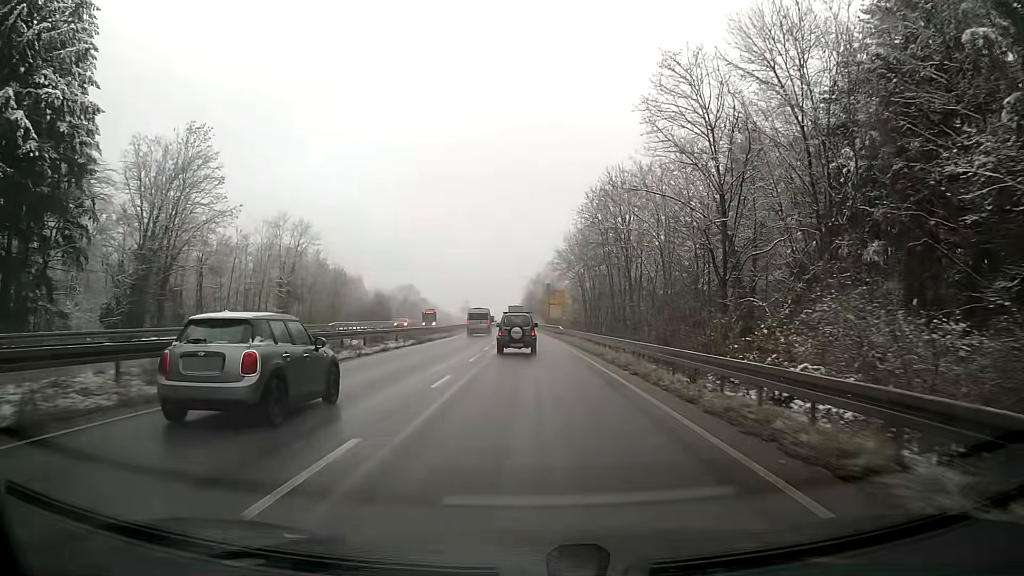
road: trunk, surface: asphalt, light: Day
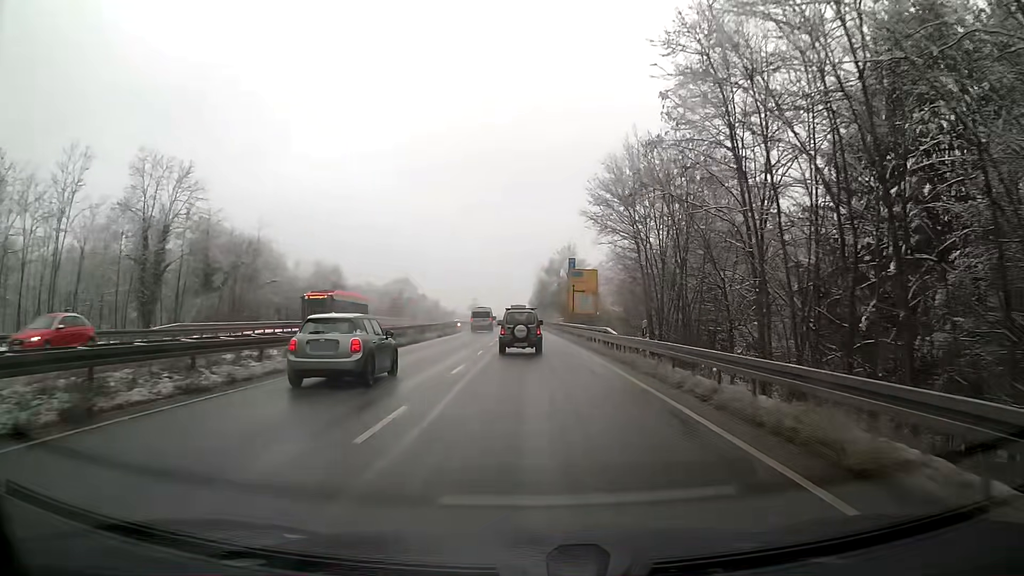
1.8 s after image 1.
(0.0, +33.4) m; 0°
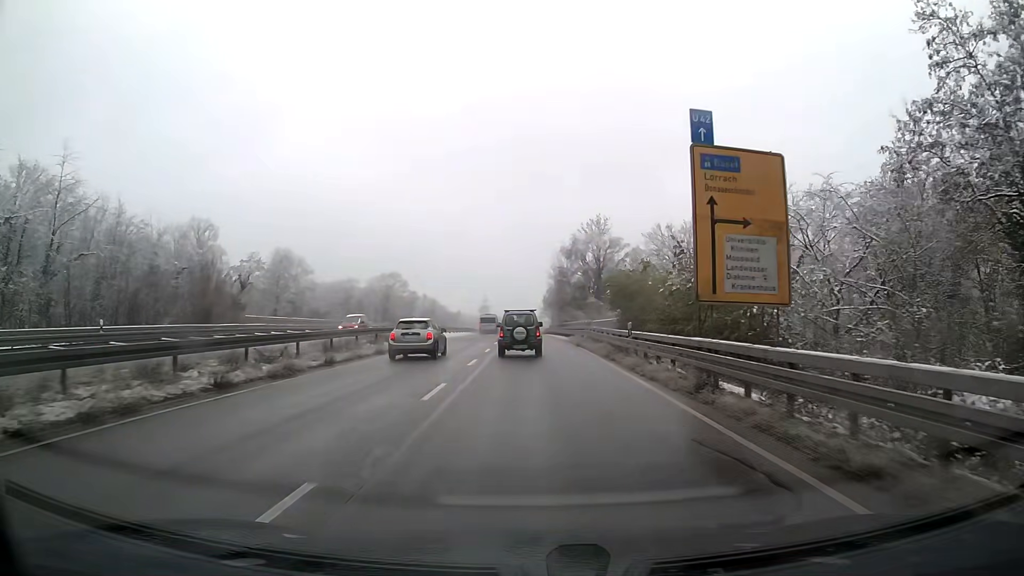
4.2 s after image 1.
(-0.3, +41.0) m; -1°
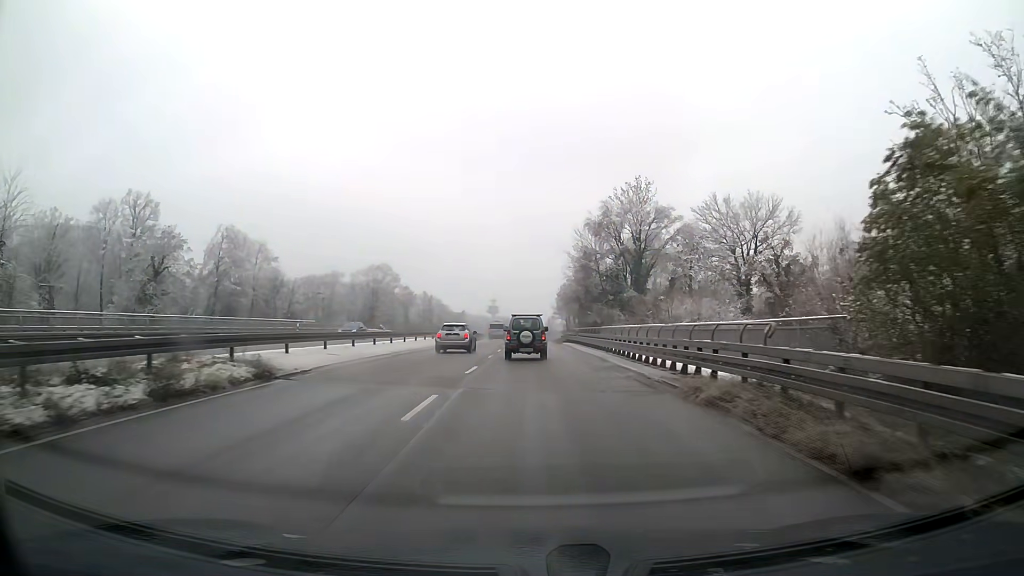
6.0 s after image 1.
(-0.3, +29.6) m; -1°
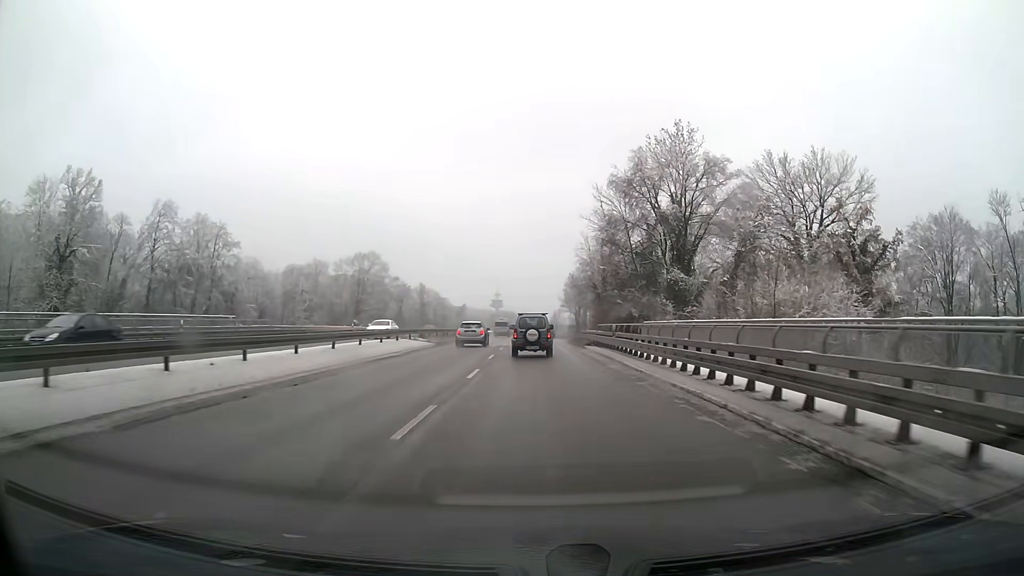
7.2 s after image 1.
(-0.1, +19.7) m; 0°
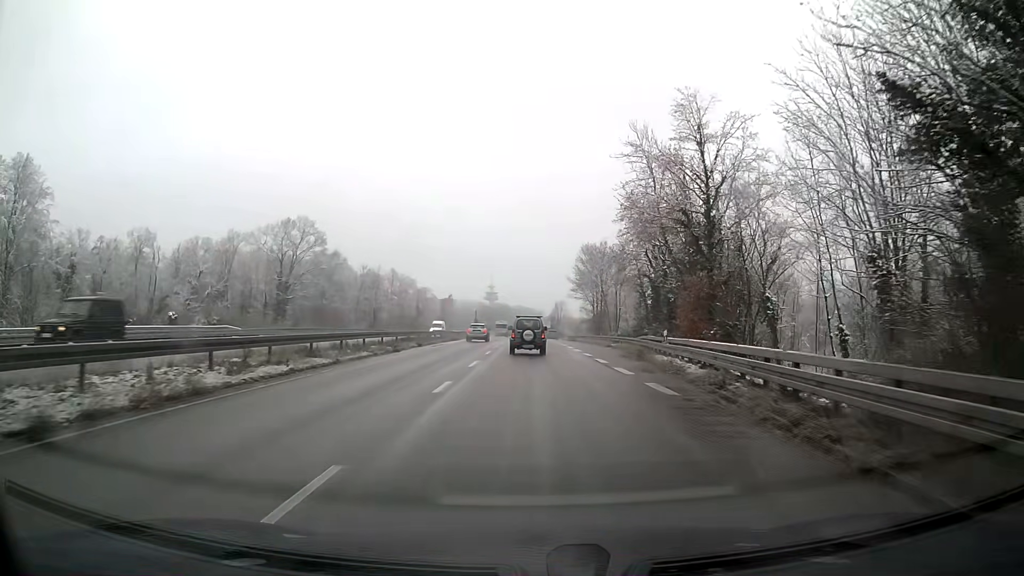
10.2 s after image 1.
(+0.1, +49.9) m; 0°
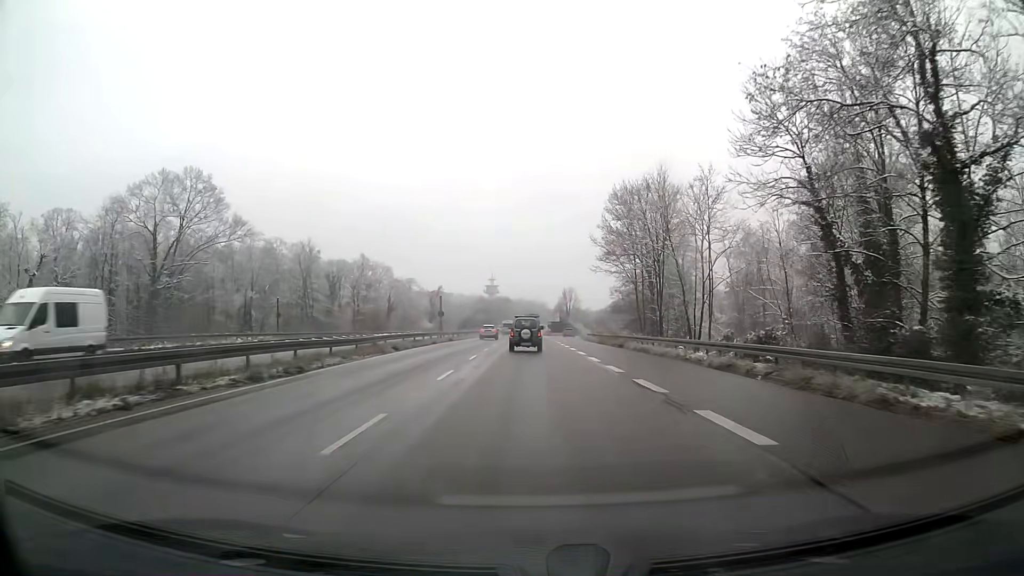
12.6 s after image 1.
(0.0, +41.8) m; 0°
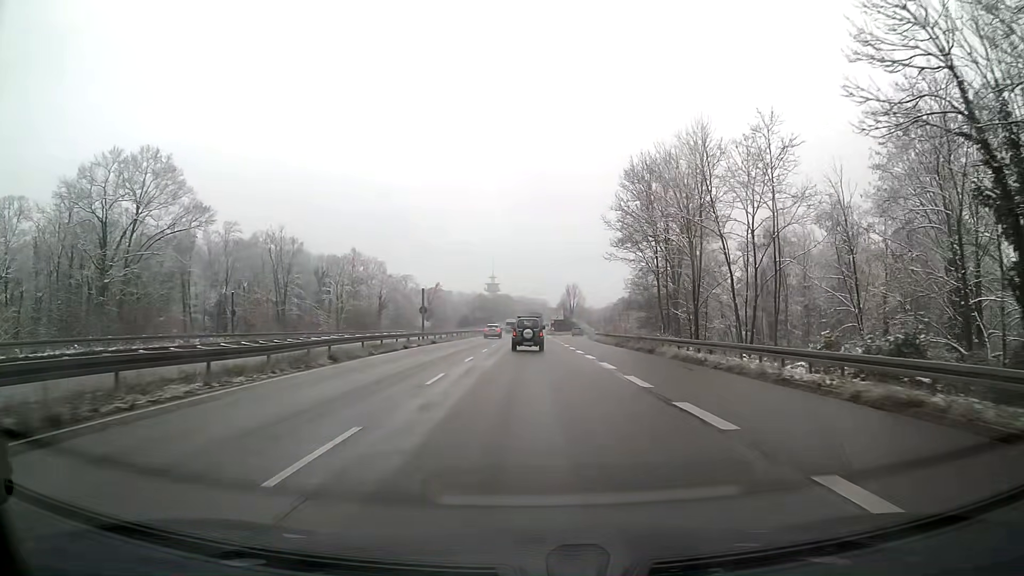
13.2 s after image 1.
(0.0, +10.7) m; 0°
